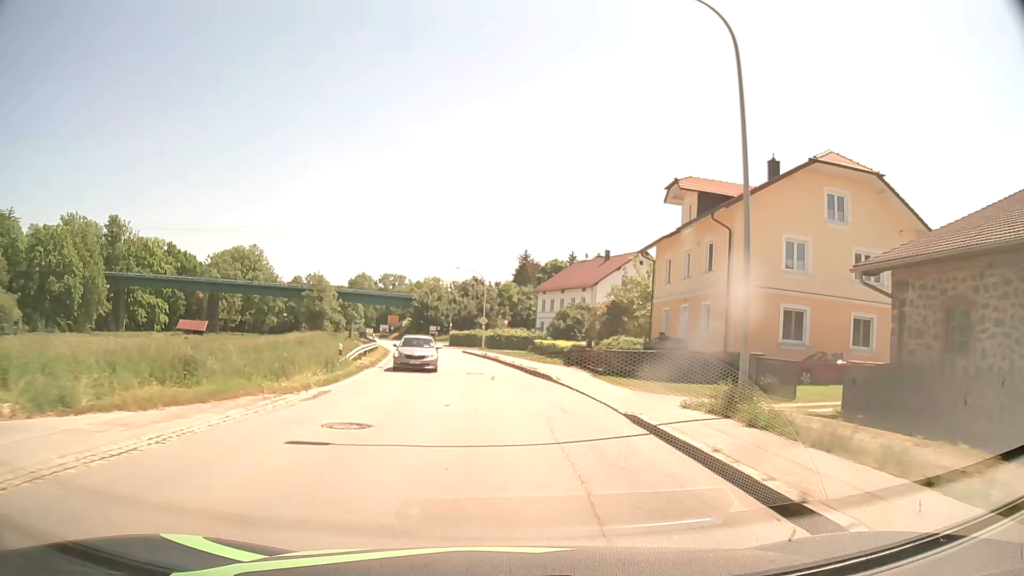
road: secondary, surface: asphalt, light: Day
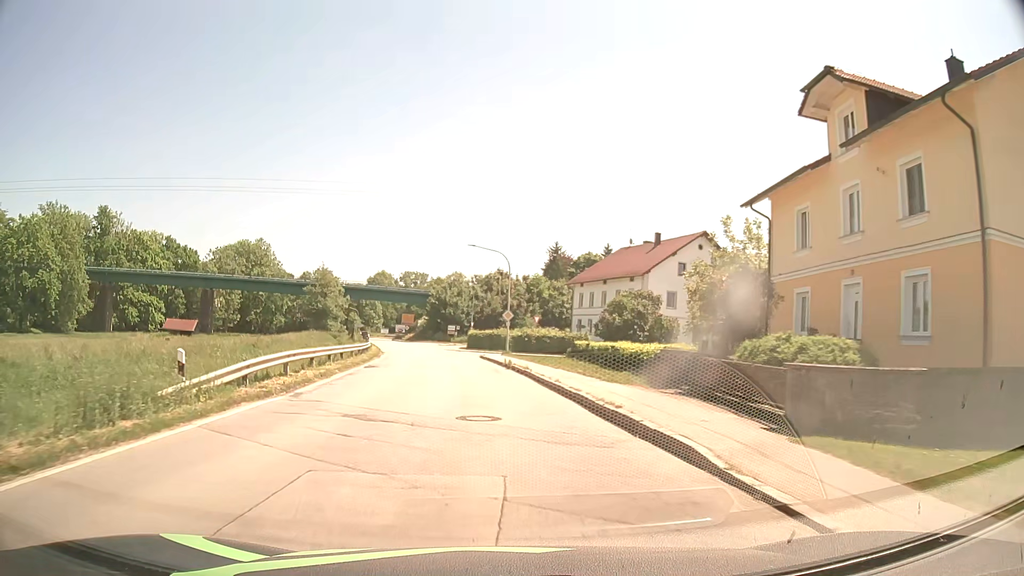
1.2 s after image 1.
(-0.1, +15.3) m; -2°
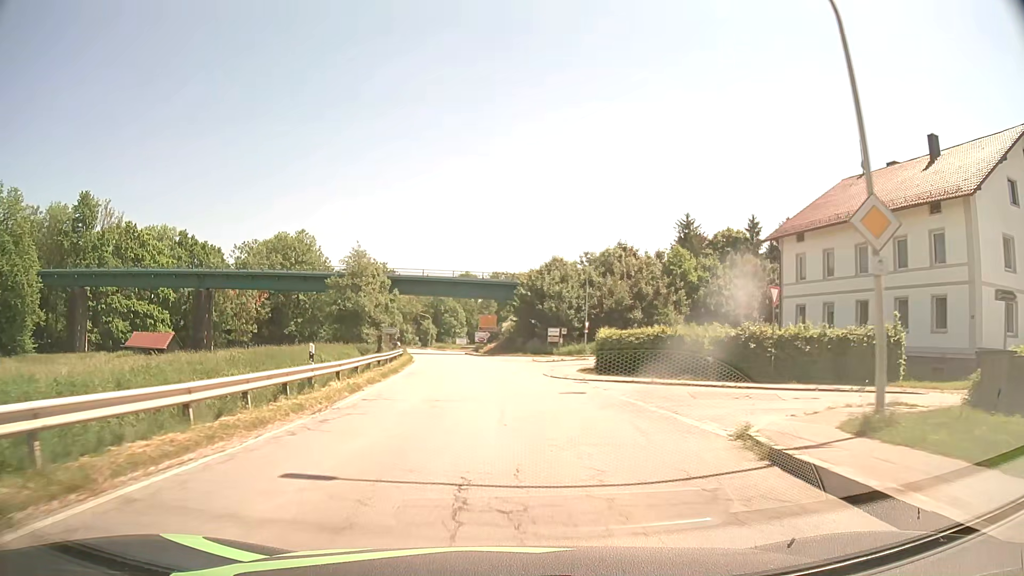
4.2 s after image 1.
(-3.4, +38.1) m; -8°
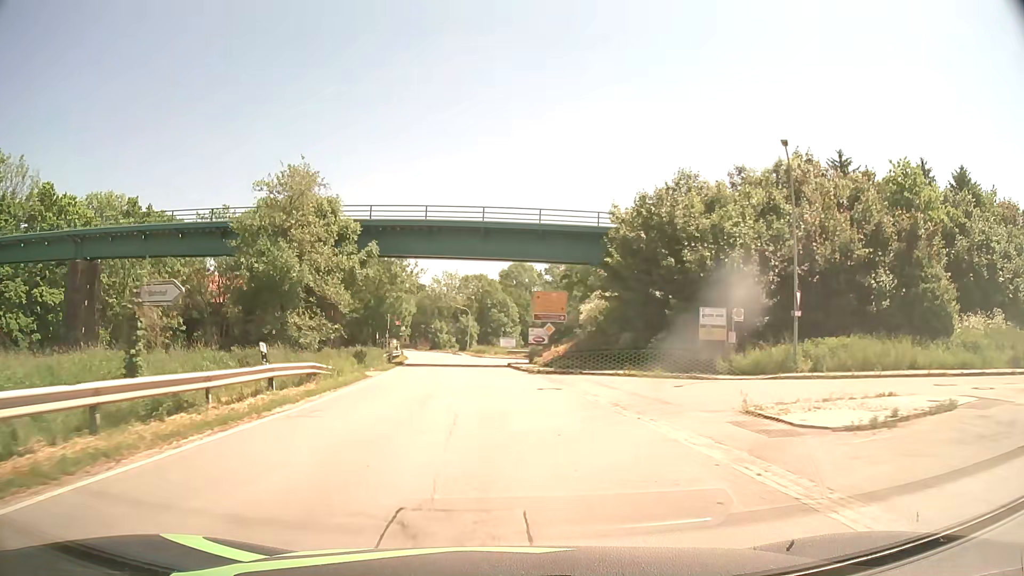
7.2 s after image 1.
(-1.2, +38.3) m; -4°
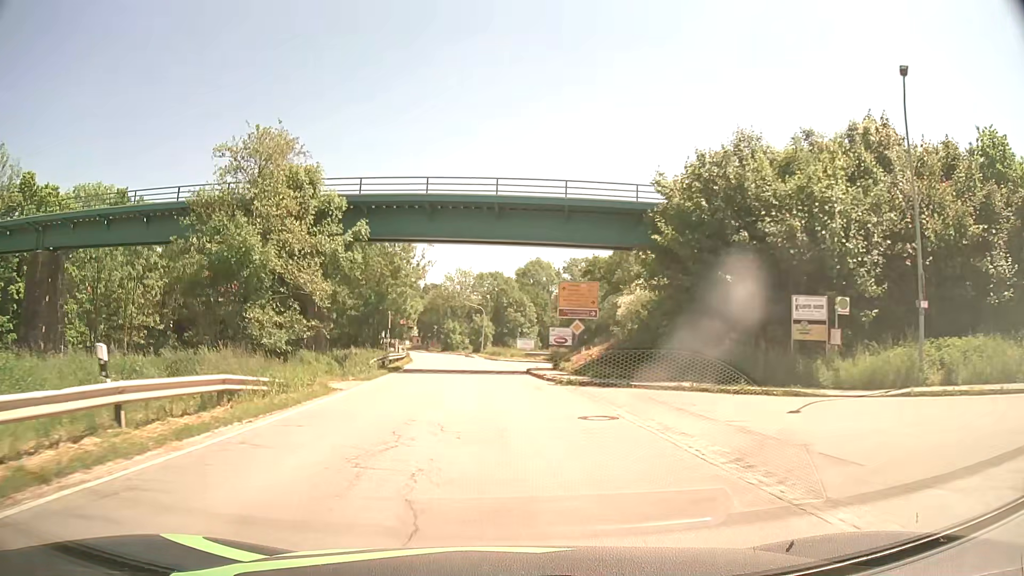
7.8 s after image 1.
(-0.1, +7.6) m; -1°
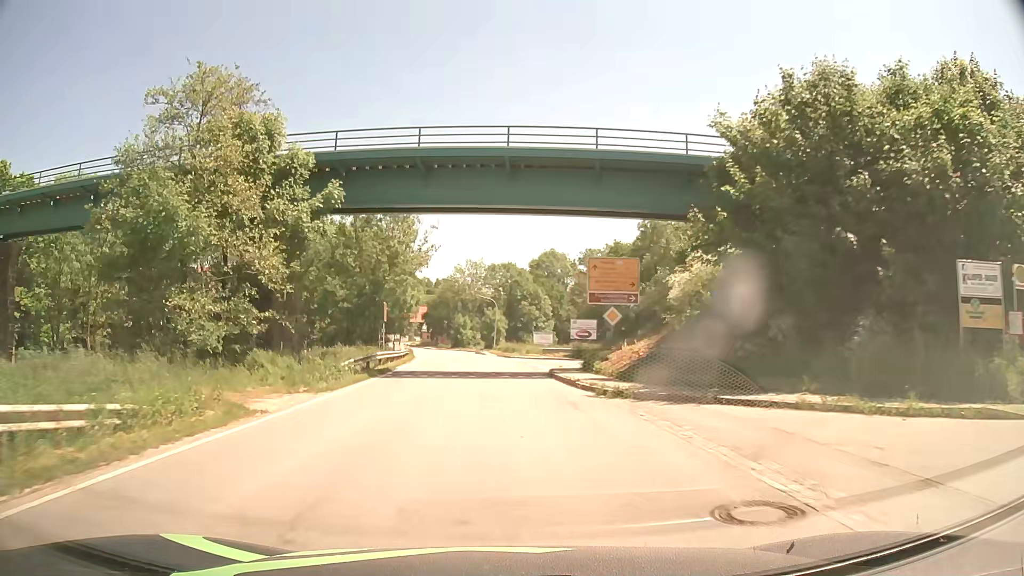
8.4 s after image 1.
(-0.1, +7.6) m; -1°
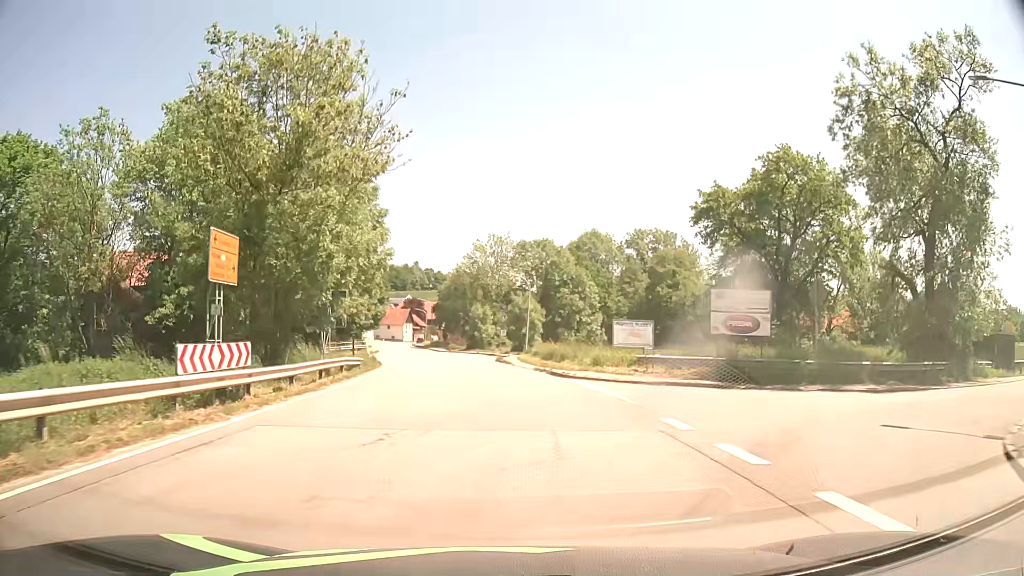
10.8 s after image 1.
(-0.9, +30.6) m; -3°
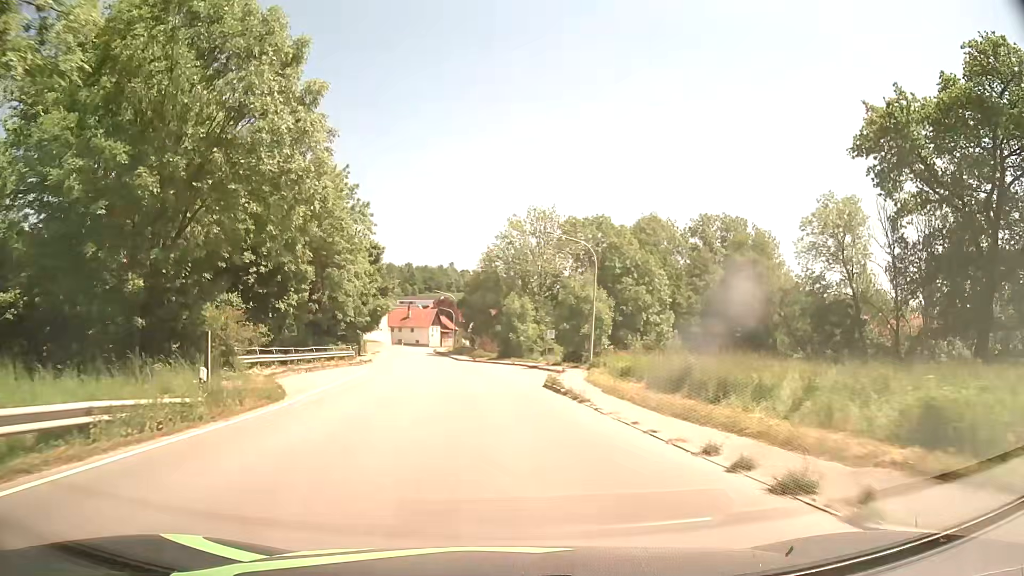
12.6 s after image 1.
(-0.4, +23.0) m; -3°
(0, +10) (-1, +20) (-2, +30) (-3, +40) (-5, +50) (-6, +60) (-8, +69) (-10, +79) (-11, +89) (-12, +99) m
